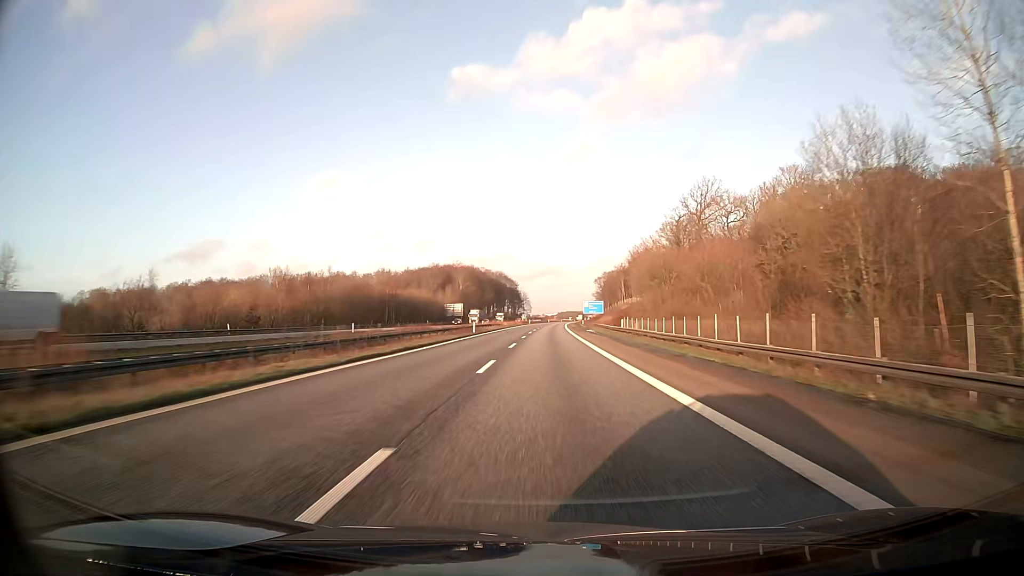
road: motorway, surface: asphalt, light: Day
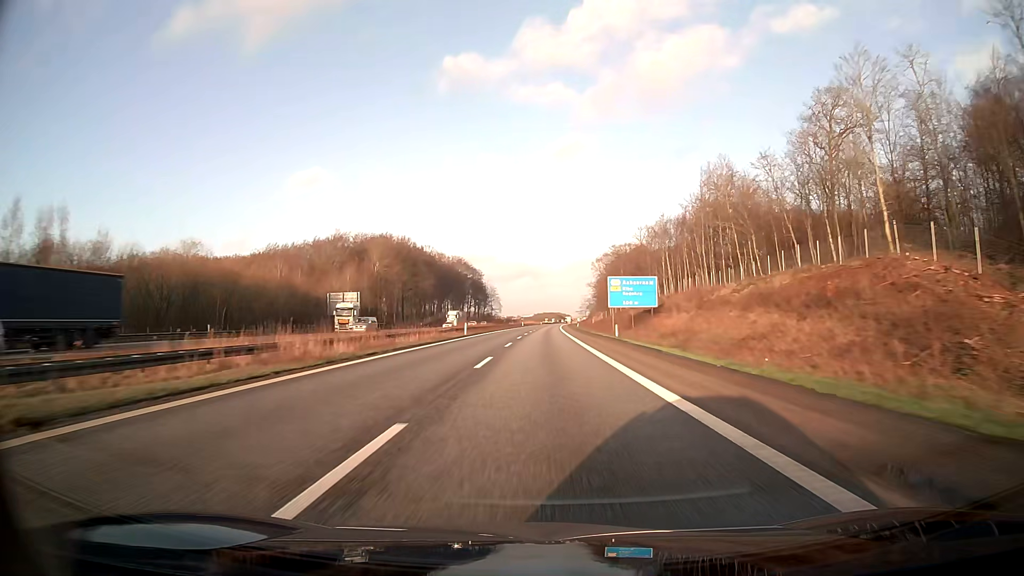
(+2.0, +103.2) m; +2°
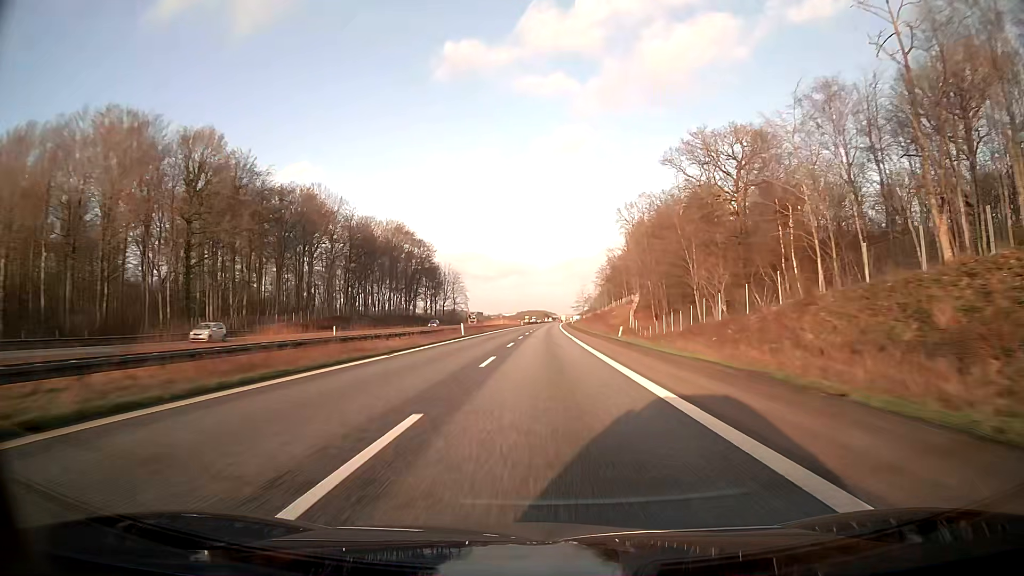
(+1.3, +103.2) m; +1°
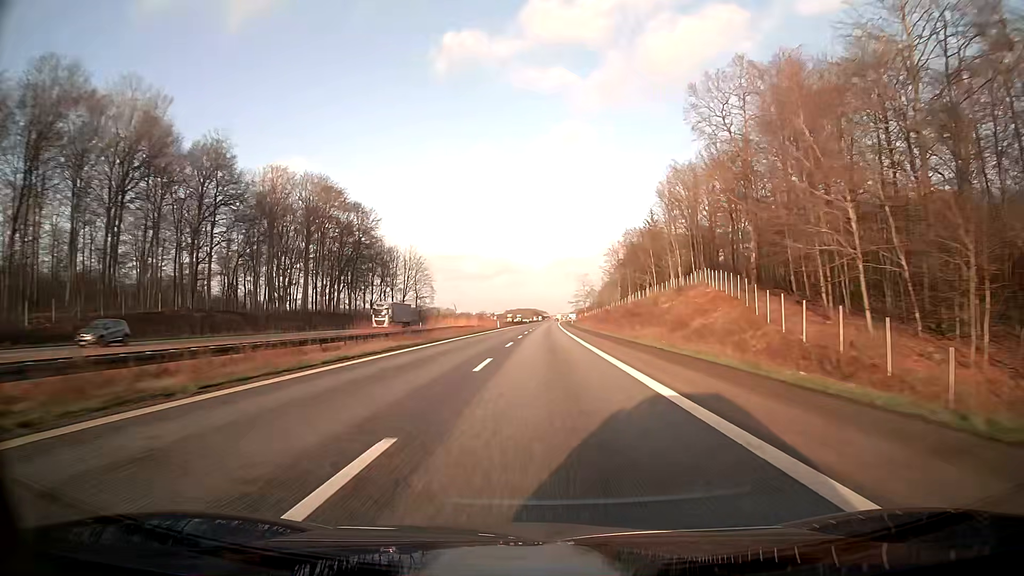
(+0.4, +62.0) m; +1°
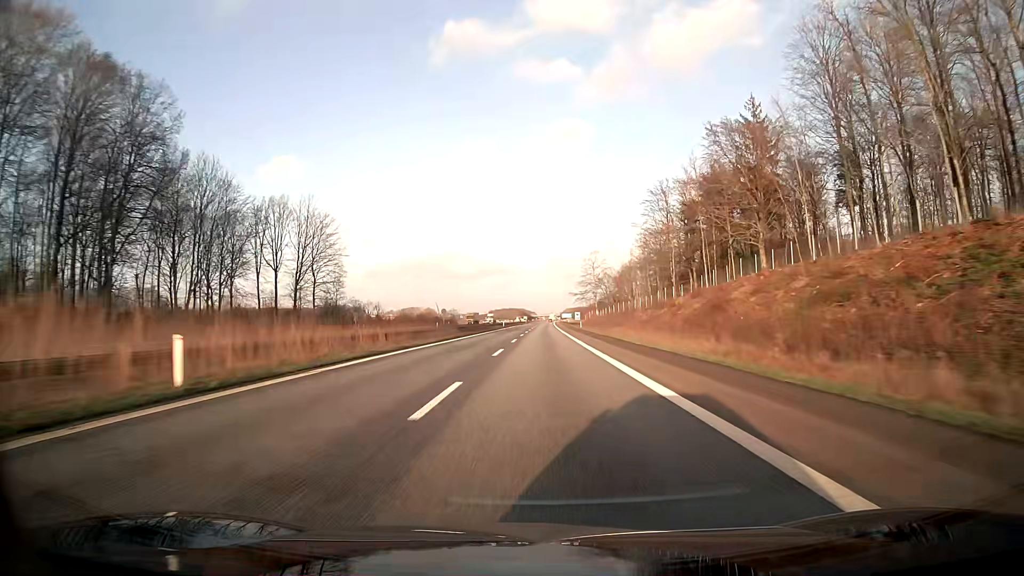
(+0.9, +82.7) m; +1°
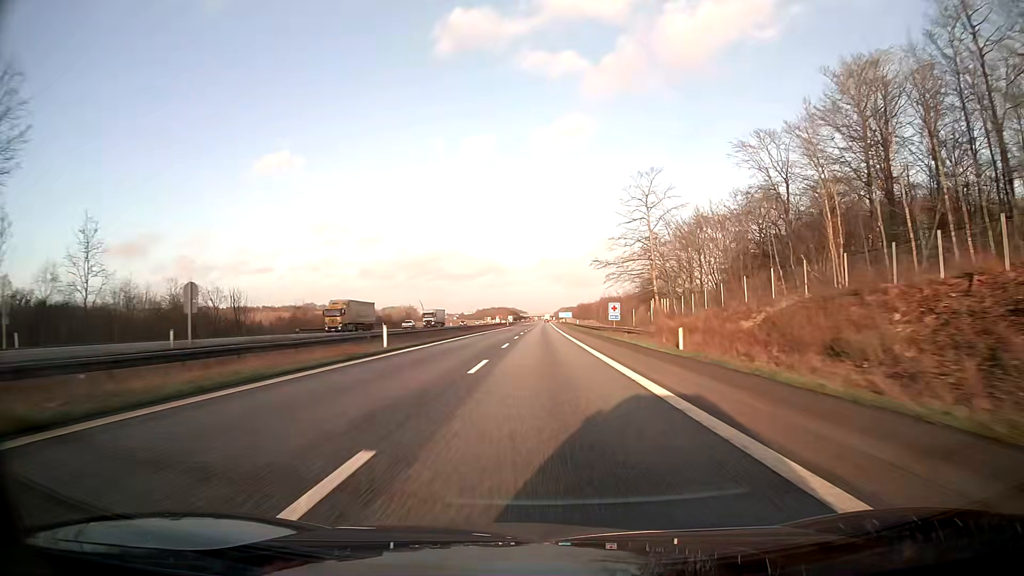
(+0.4, +82.6) m; +1°
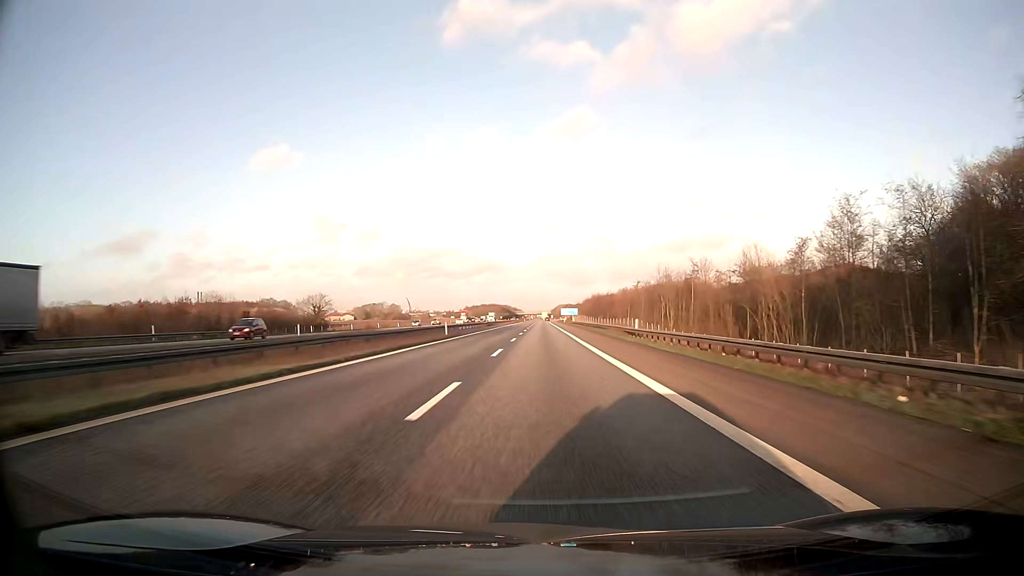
(+0.2, +82.5) m; 0°
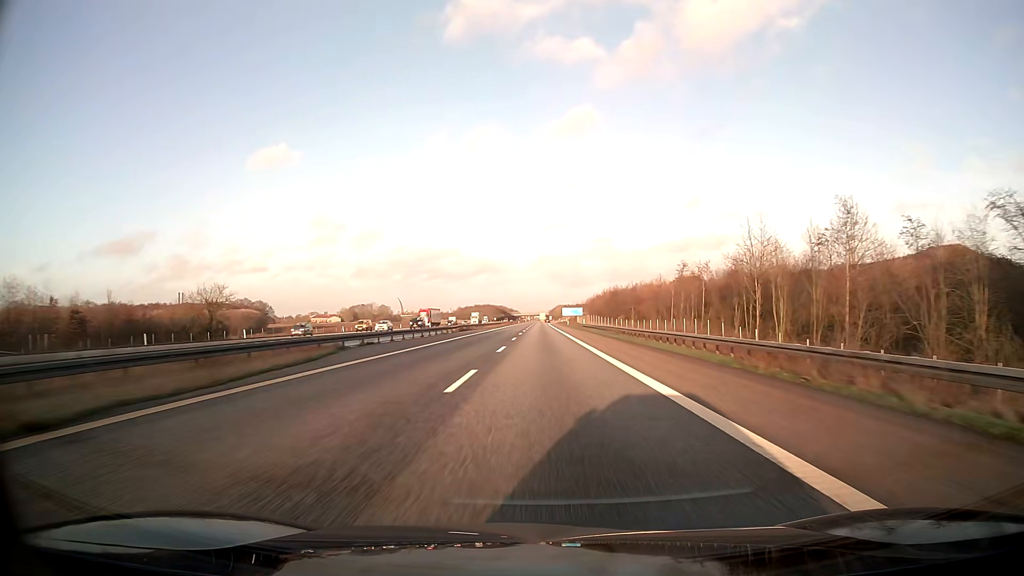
(+0.1, +41.3) m; 0°
(0, +10) (0, +20) (0, +30) (0, +40) (0, +50) (0, +60) (0, +70) (0, +80) (0, +90) (0, +100) m
